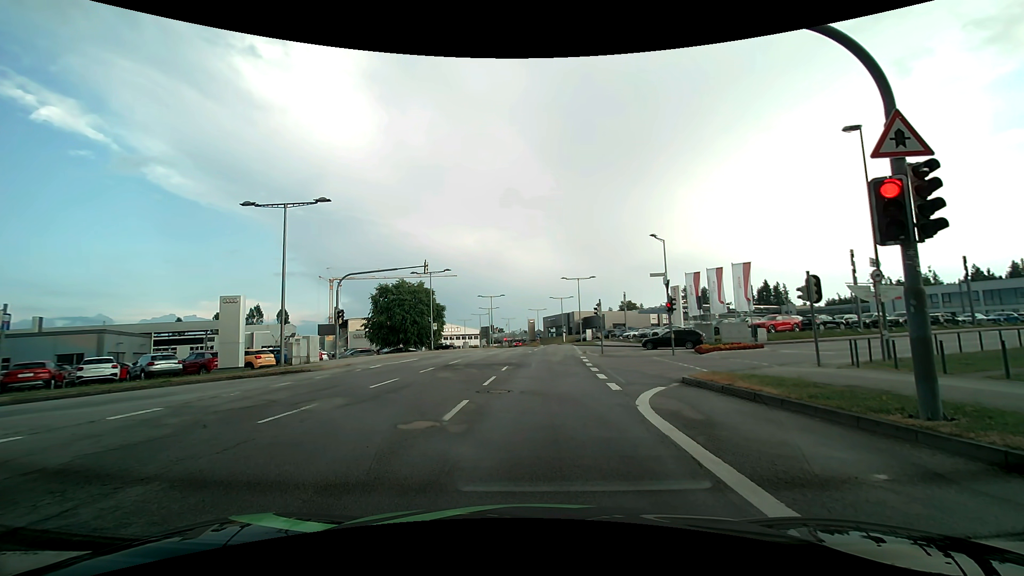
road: secondary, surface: asphalt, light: Day
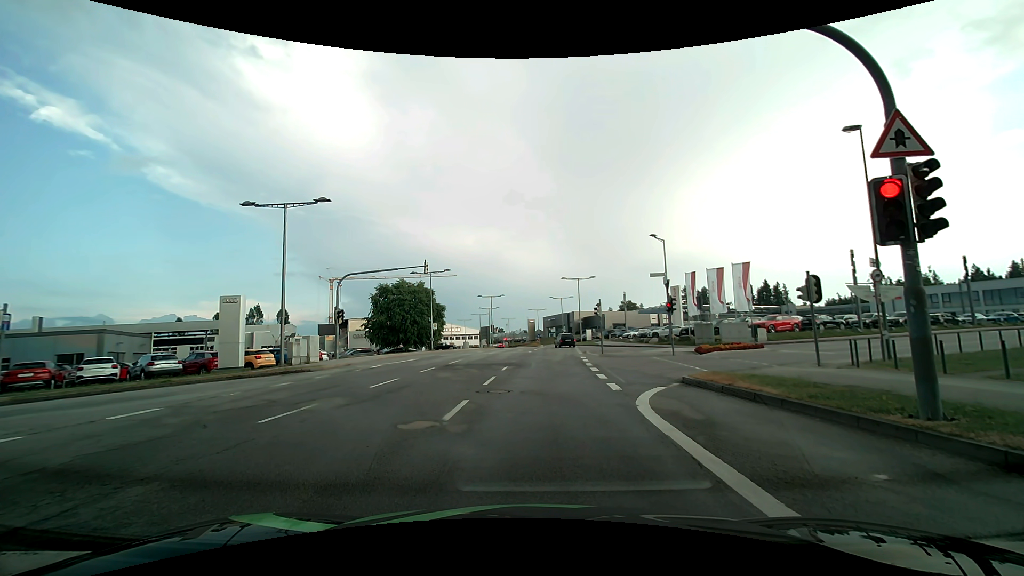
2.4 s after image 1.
(0.0, 0.0) m; 0°
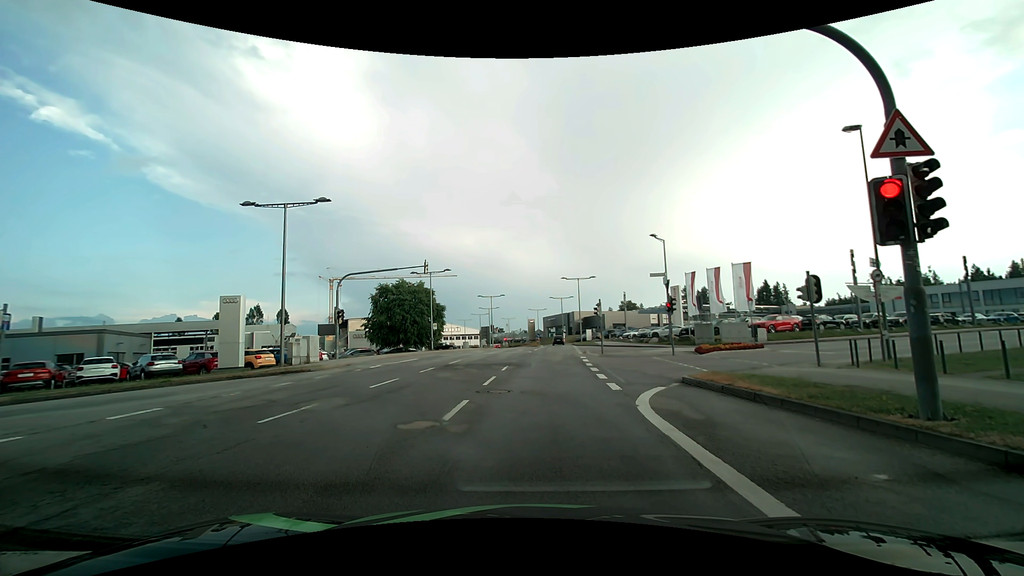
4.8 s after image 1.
(0.0, 0.0) m; 0°
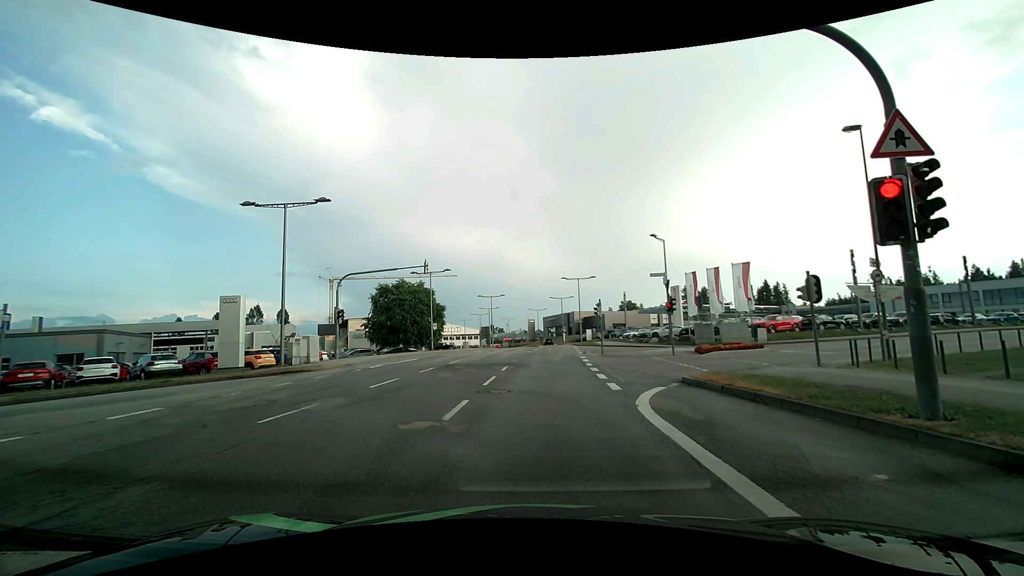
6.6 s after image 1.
(0.0, 0.0) m; 0°
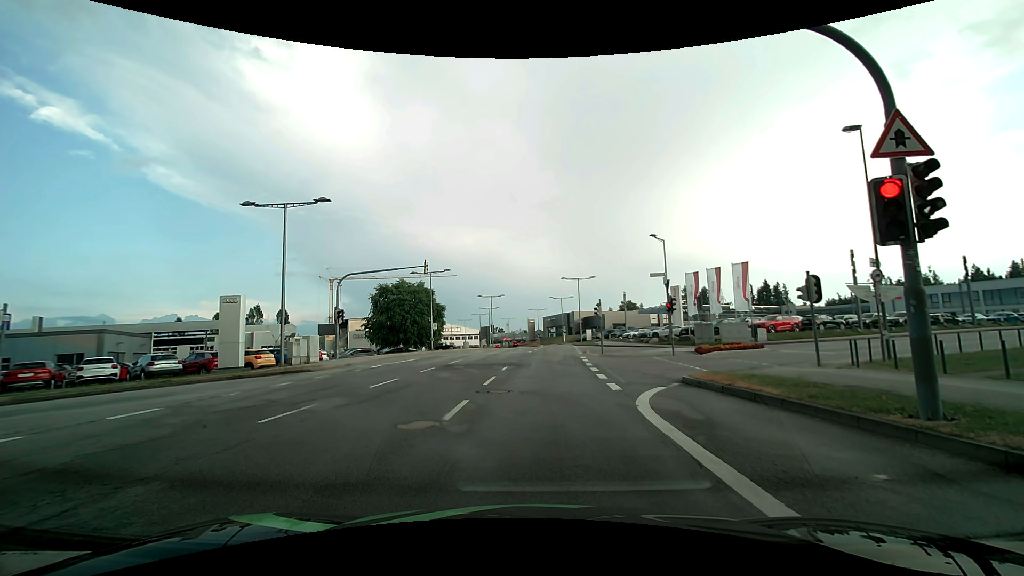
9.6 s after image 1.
(0.0, 0.0) m; 0°
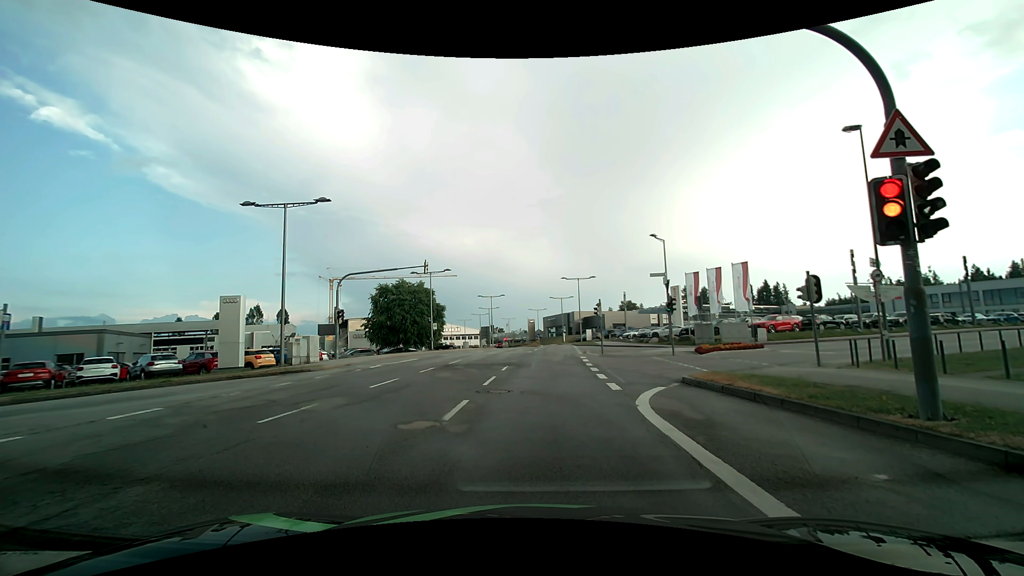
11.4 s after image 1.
(0.0, 0.0) m; 0°
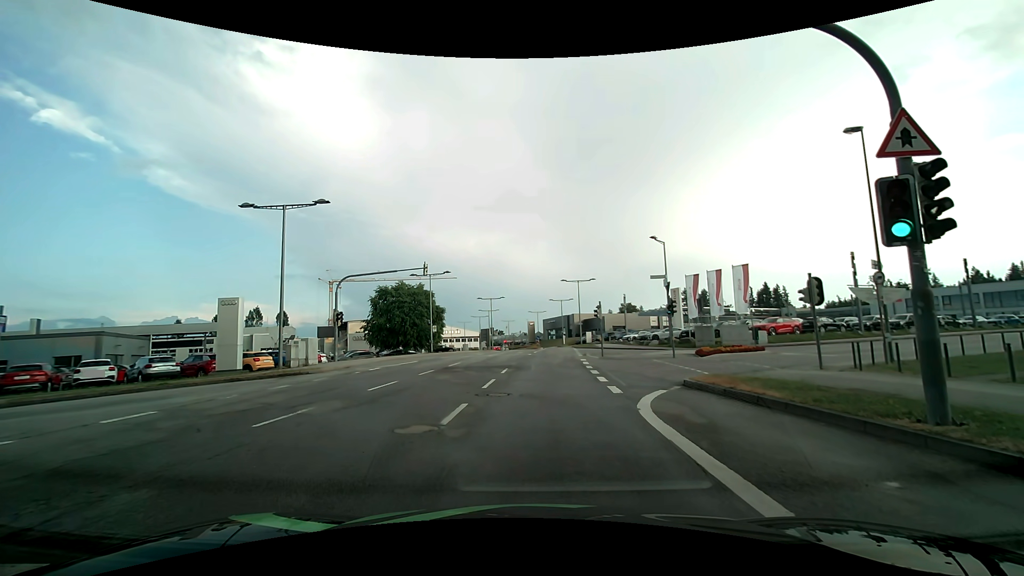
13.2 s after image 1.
(0.0, +0.2) m; 0°
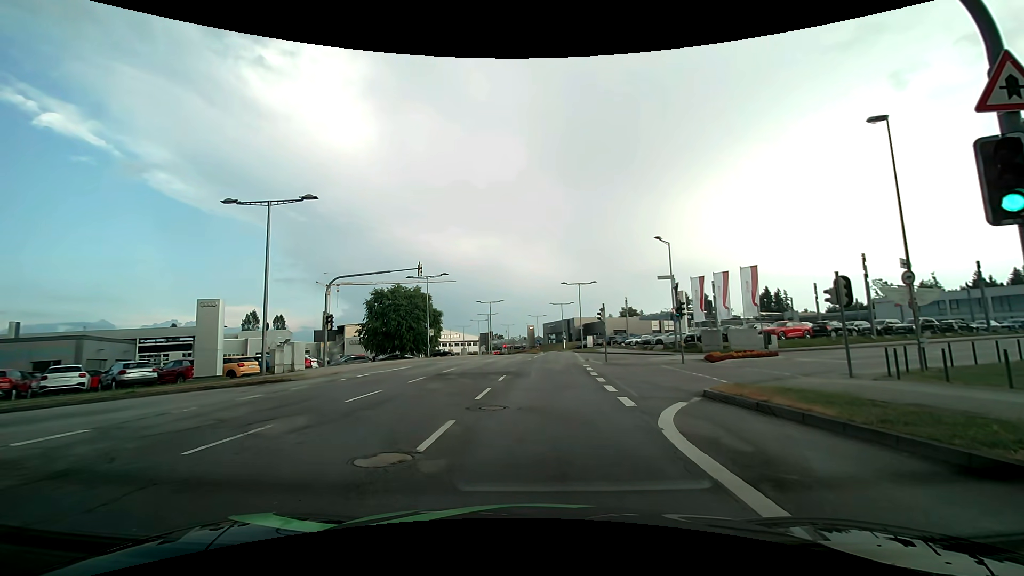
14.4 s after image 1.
(0.0, +1.8) m; +1°
(0, +10) (0, +20) (0, +30) (+1, +40) (+2, +50) (+2, +60) (+3, +70) (+3, +80) (+3, +90) (+1, +100) m
